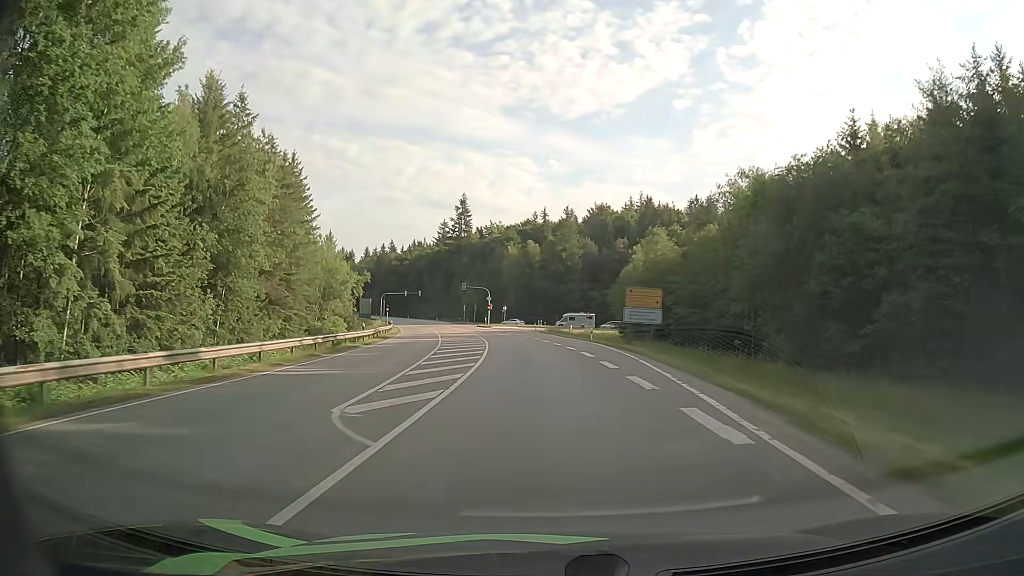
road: secondary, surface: asphalt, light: Day
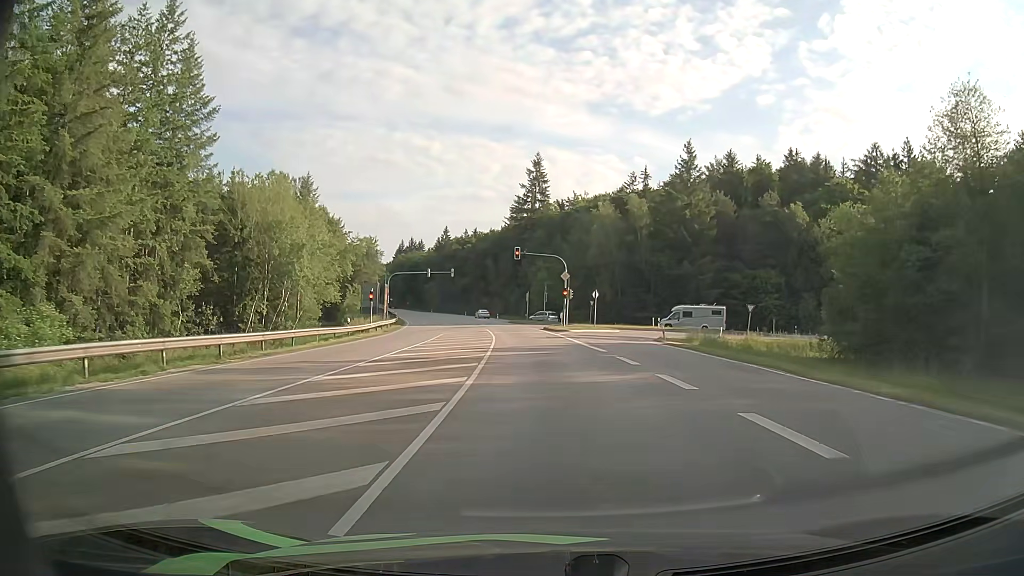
(-2.5, +49.2) m; -7°
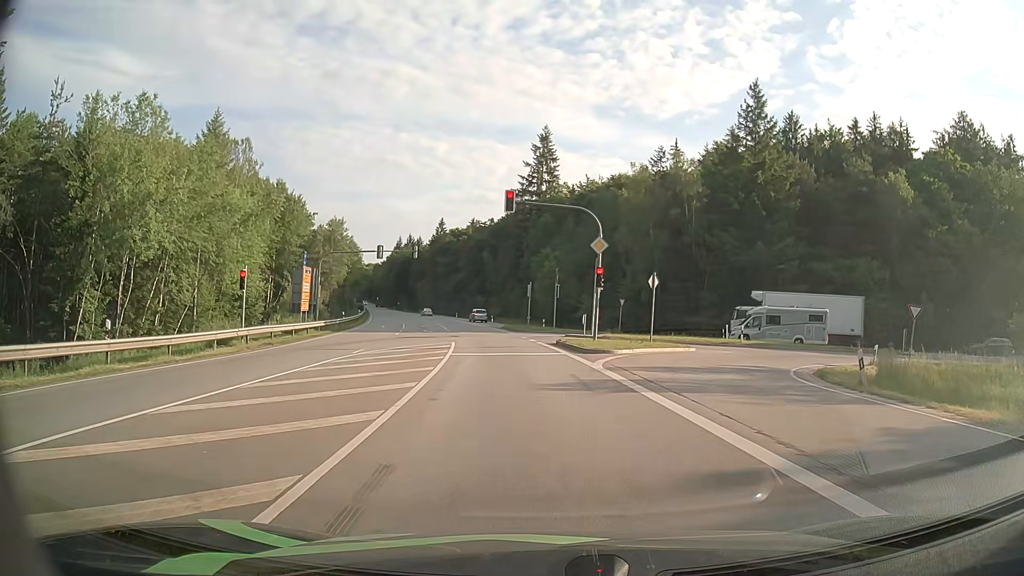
(-0.6, +24.8) m; 0°
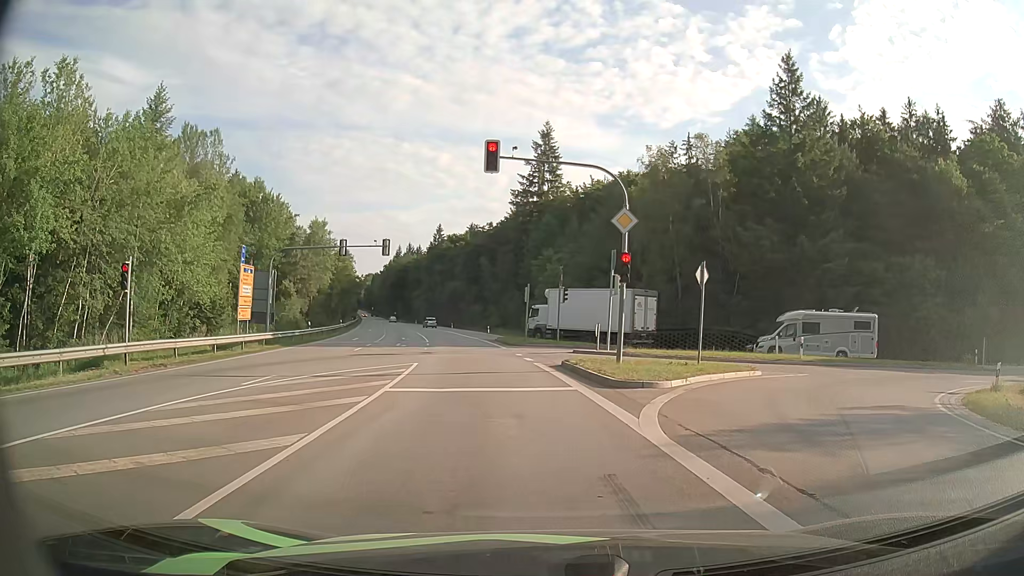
(0.0, +9.1) m; -1°
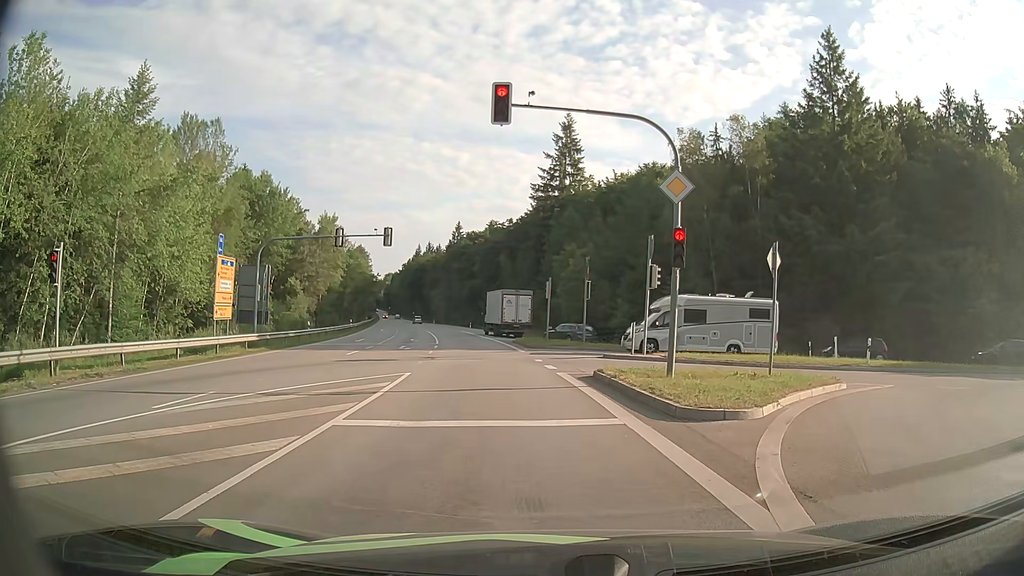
(0.0, +4.7) m; 0°
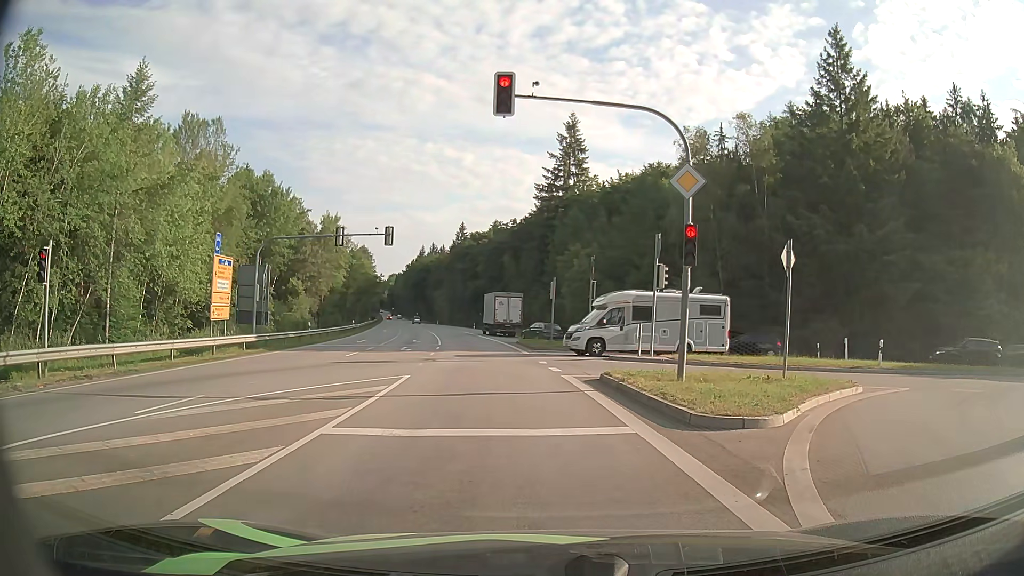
(0.0, +0.7) m; 0°
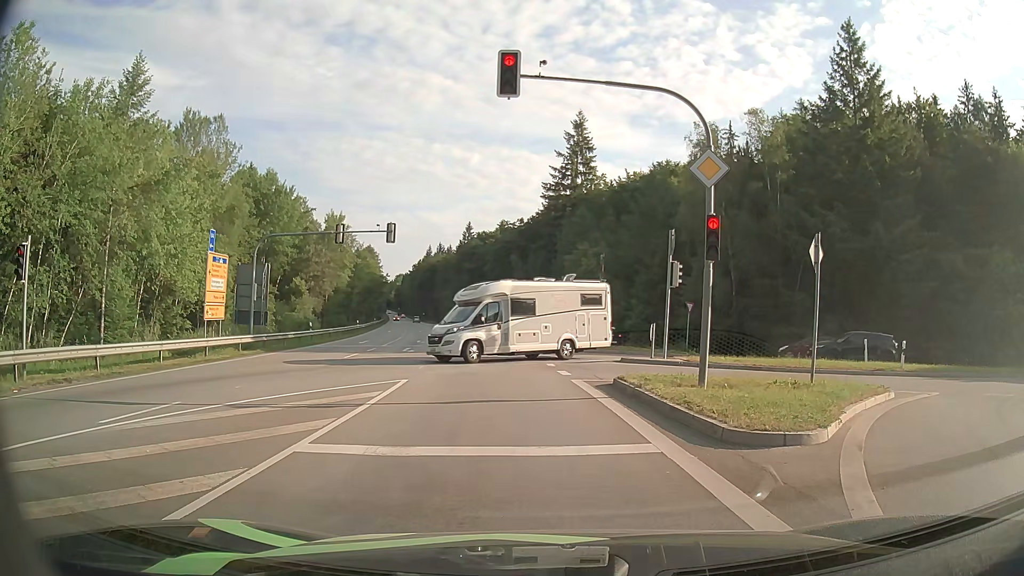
(0.0, +1.2) m; 0°
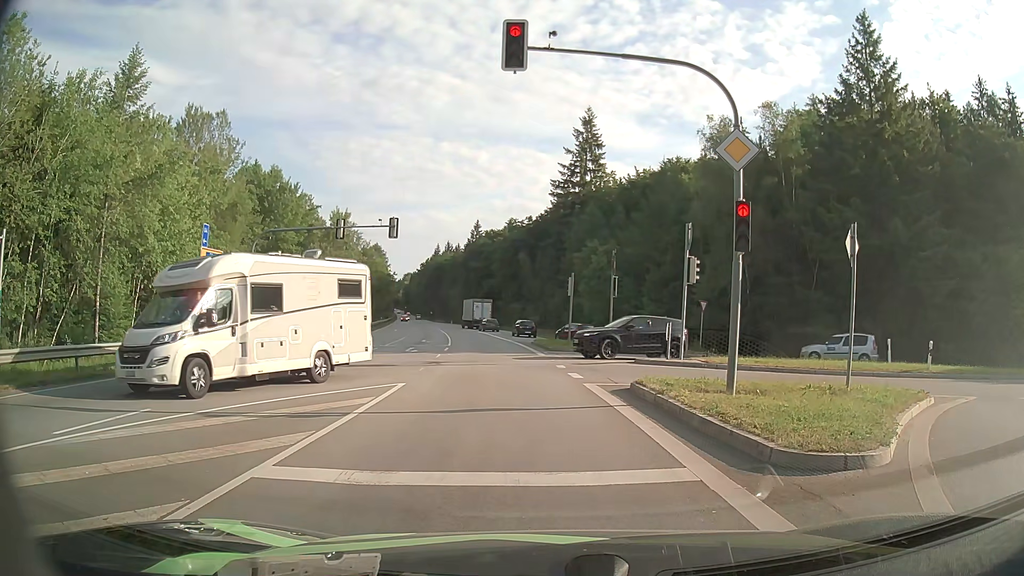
(0.0, +1.3) m; 0°
